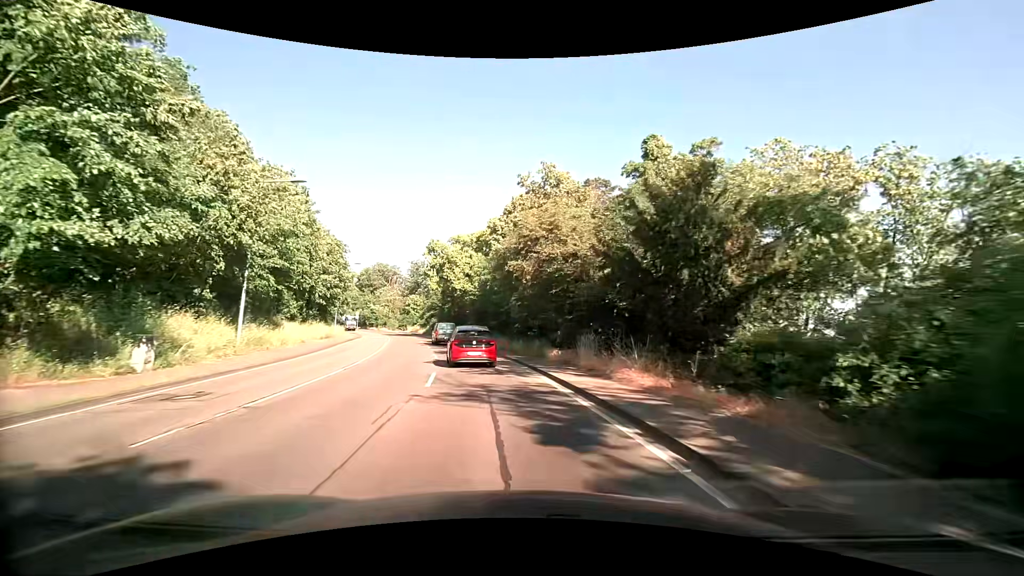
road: secondary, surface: asphalt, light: Day
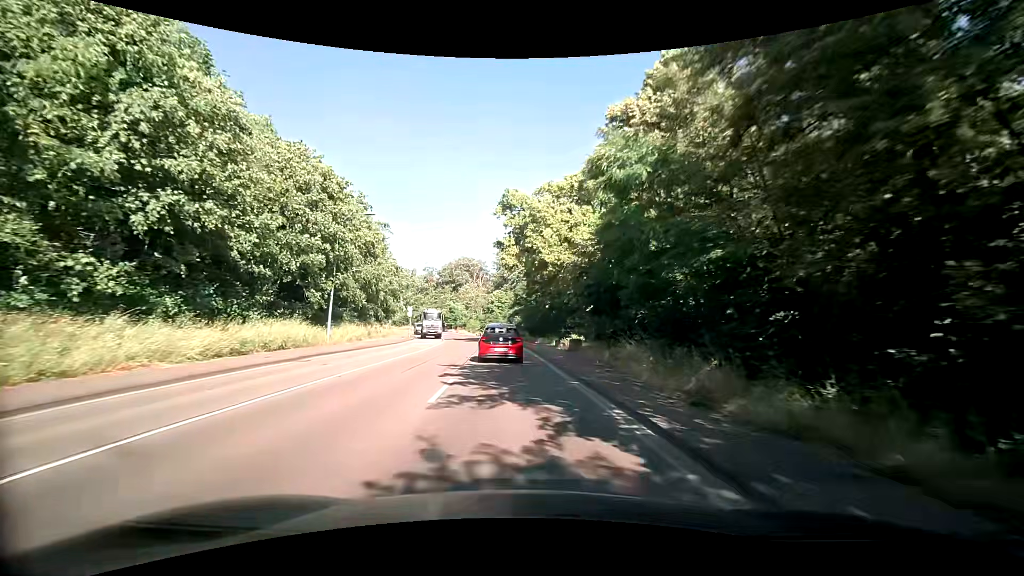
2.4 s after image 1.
(-3.2, +27.6) m; -11°
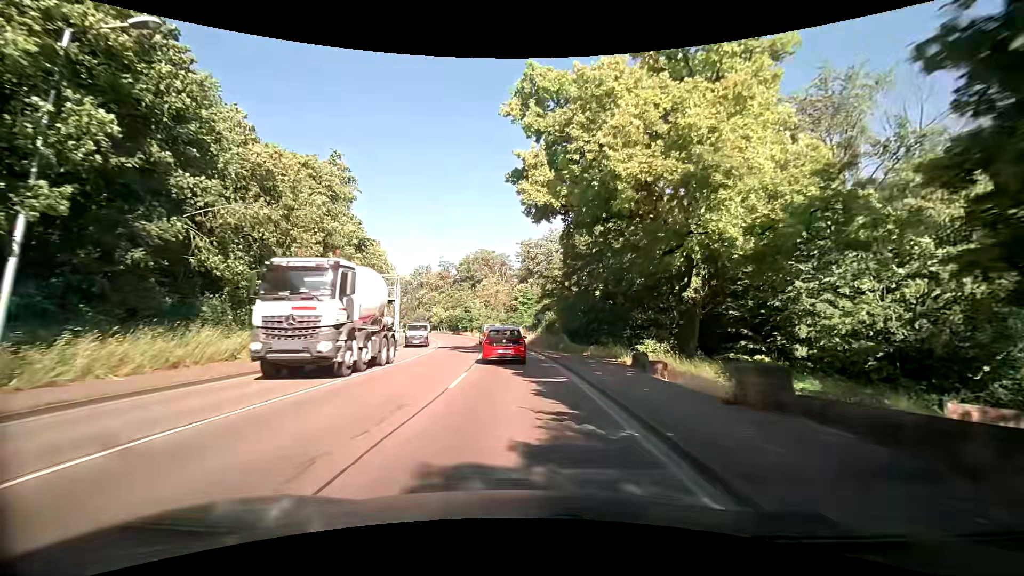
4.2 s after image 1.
(-0.6, +21.4) m; -3°
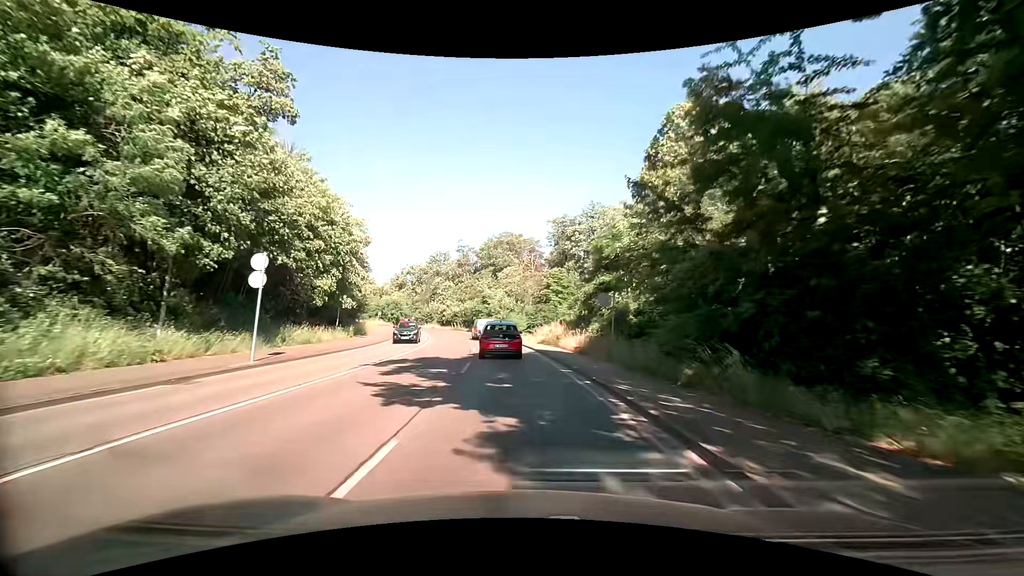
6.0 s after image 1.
(-0.7, +21.9) m; -4°
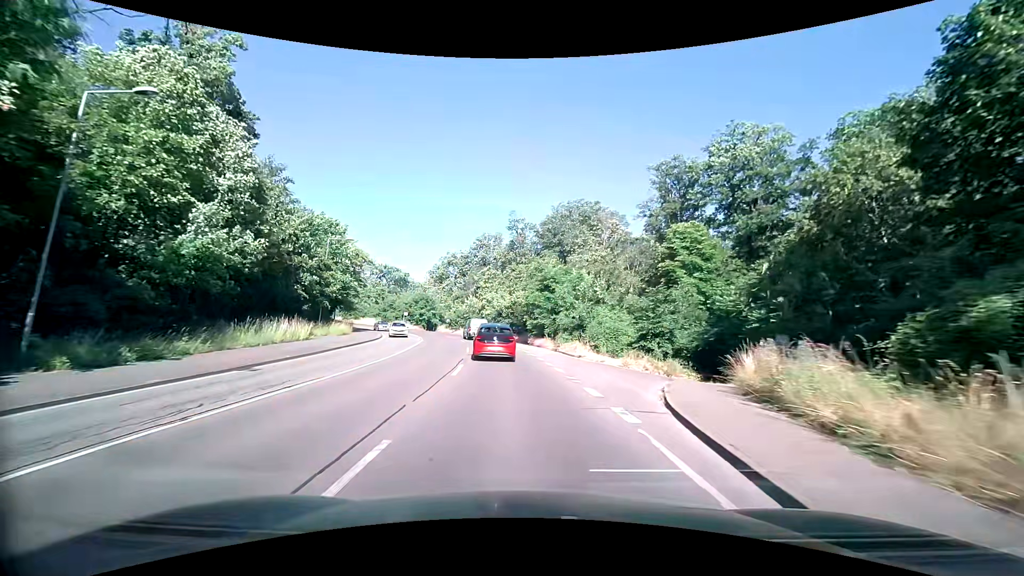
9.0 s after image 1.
(-2.1, +36.2) m; -7°
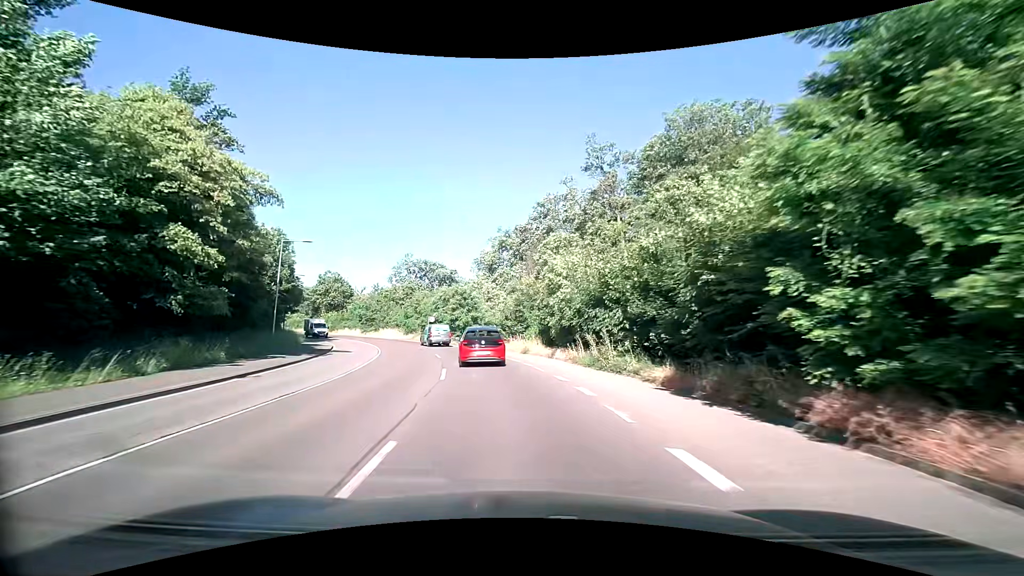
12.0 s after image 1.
(-2.7, +36.2) m; -8°
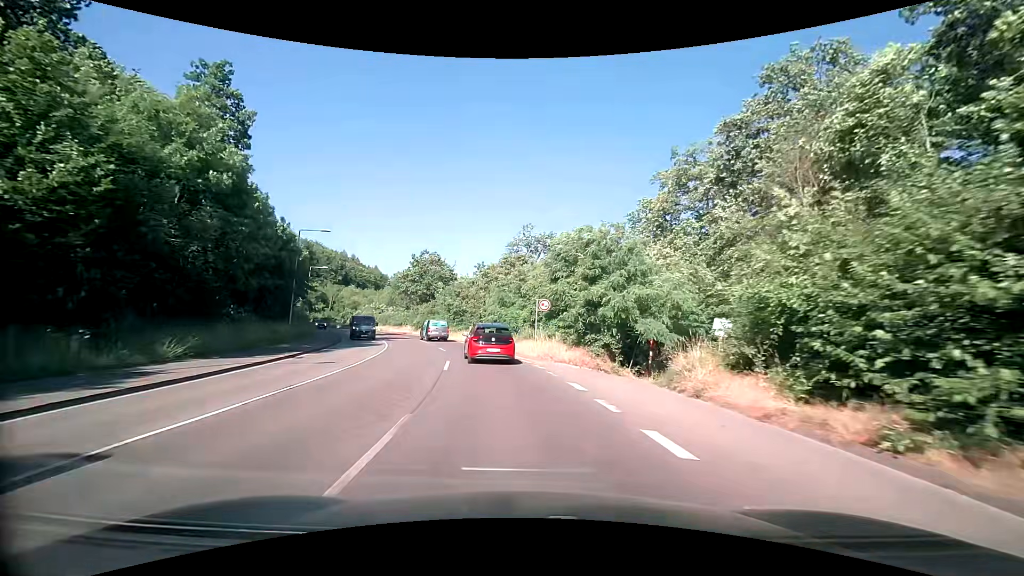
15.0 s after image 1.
(-4.7, +34.4) m; -16°
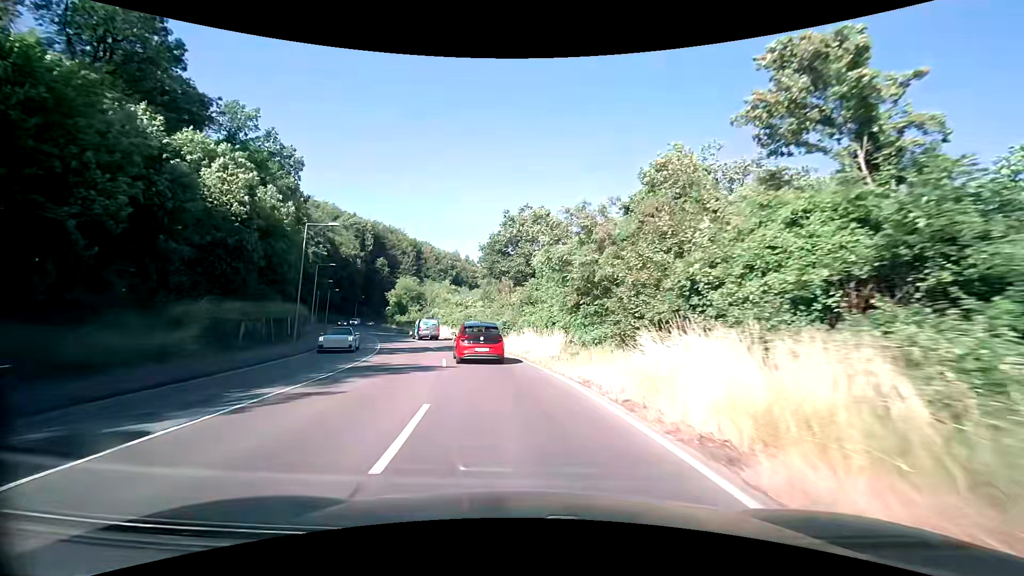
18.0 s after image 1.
(-4.7, +35.2) m; -14°
(0, +10) (-2, +20) (-3, +30) (-6, +39) (-9, +49) (-13, +58) (-17, +67) (-21, +77) (-24, +86) (-28, +95) m
